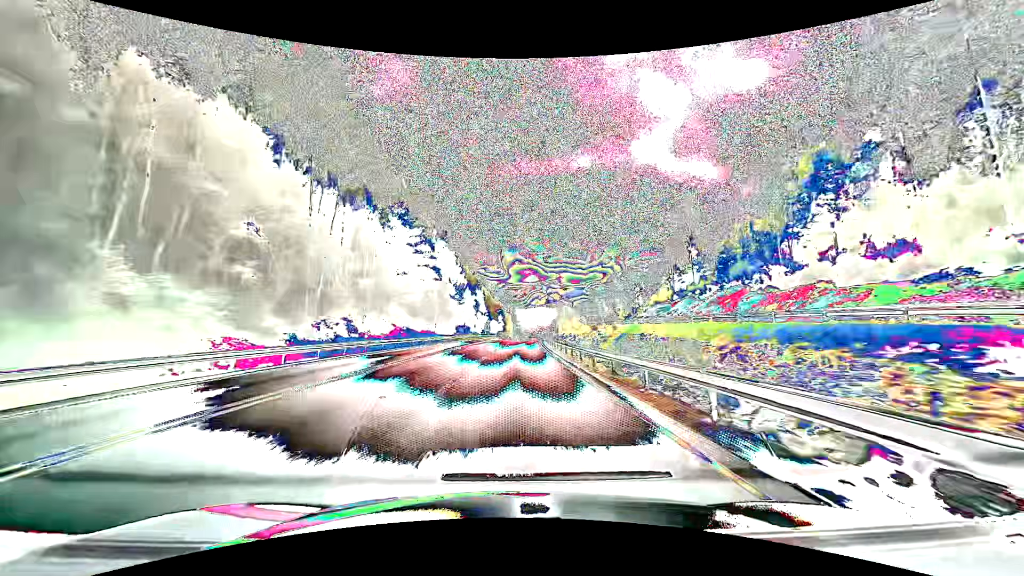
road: primary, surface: asphalt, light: Day
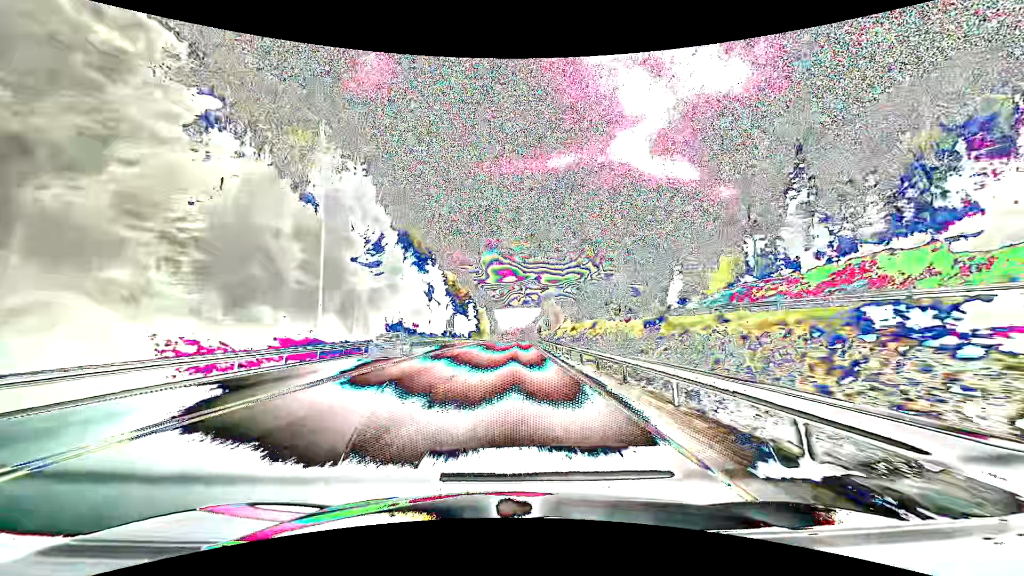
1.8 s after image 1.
(+1.1, +47.2) m; +3°
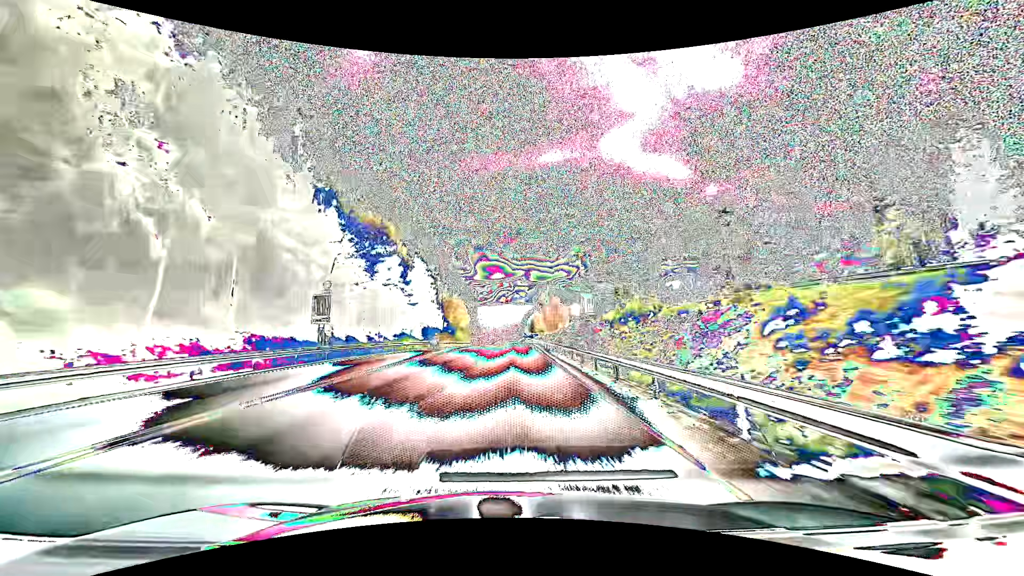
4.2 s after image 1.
(+0.6, +63.2) m; +1°
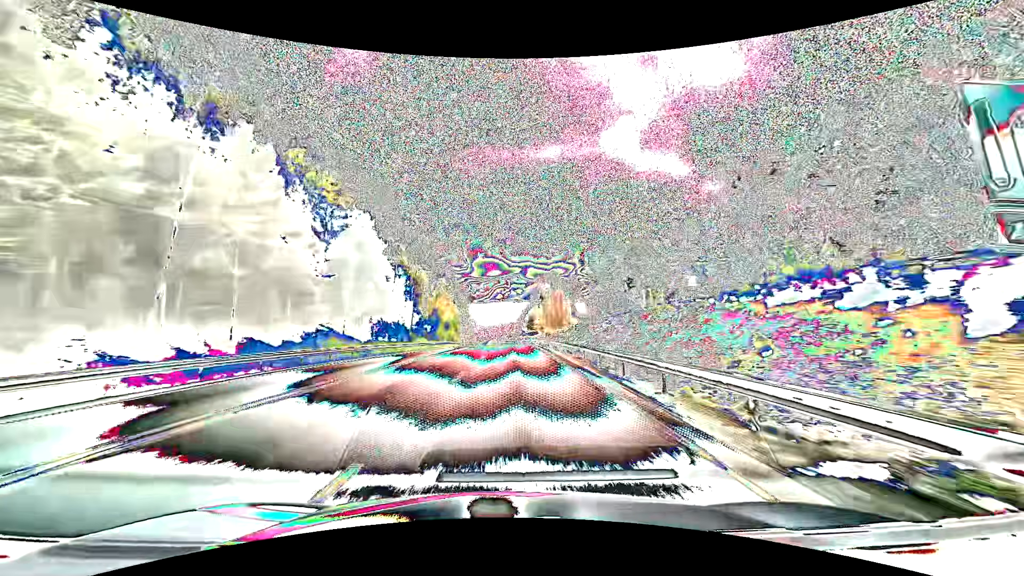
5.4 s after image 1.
(+0.1, +31.7) m; 0°
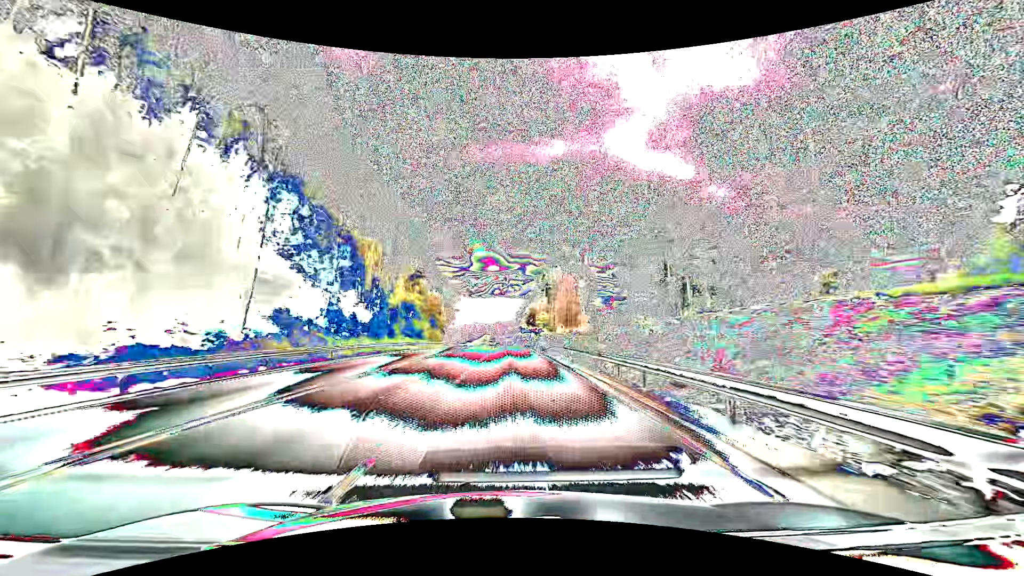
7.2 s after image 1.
(+0.1, +47.7) m; 0°
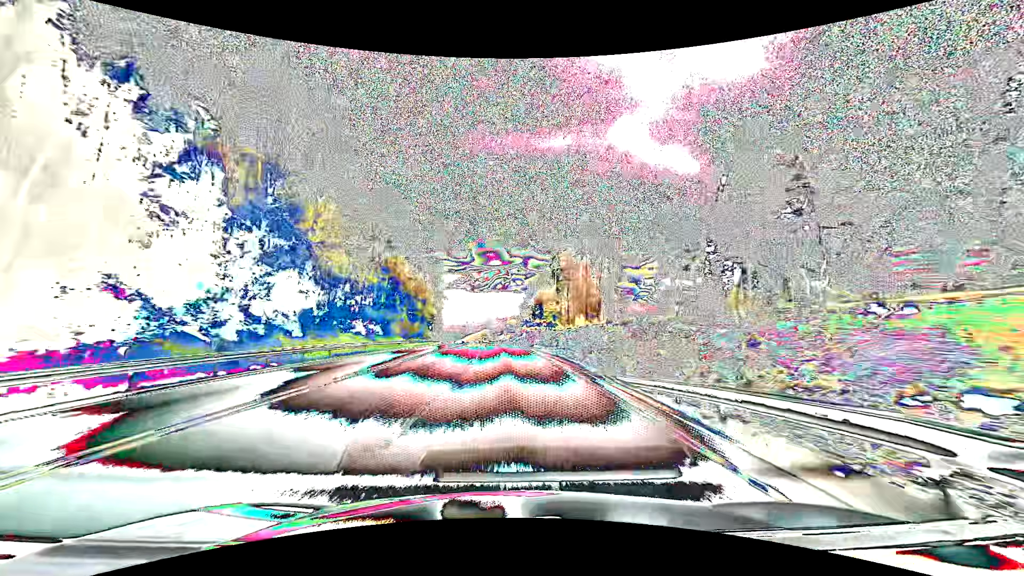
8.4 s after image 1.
(+0.1, +31.8) m; 0°
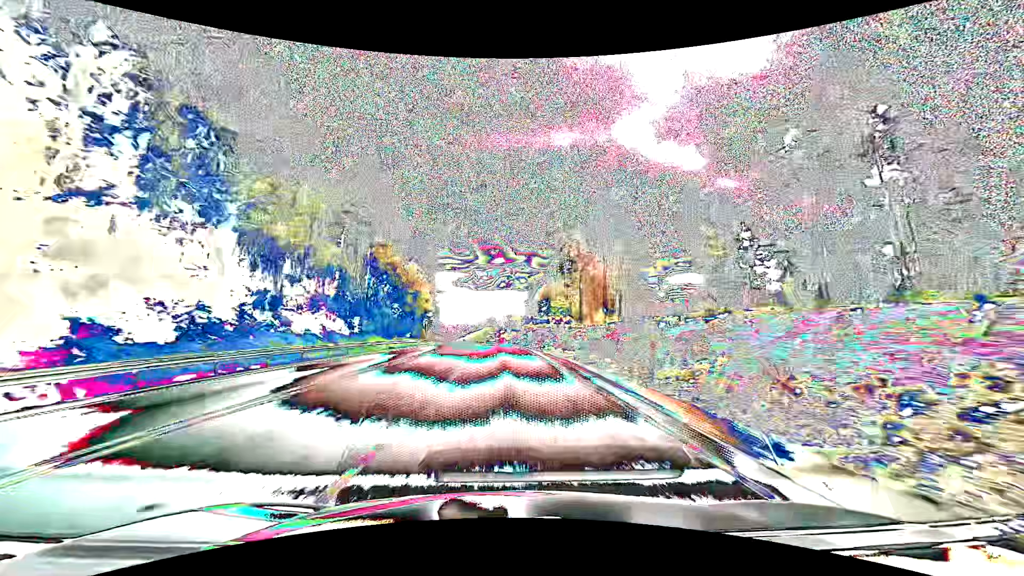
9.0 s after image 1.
(-0.1, +15.9) m; -1°
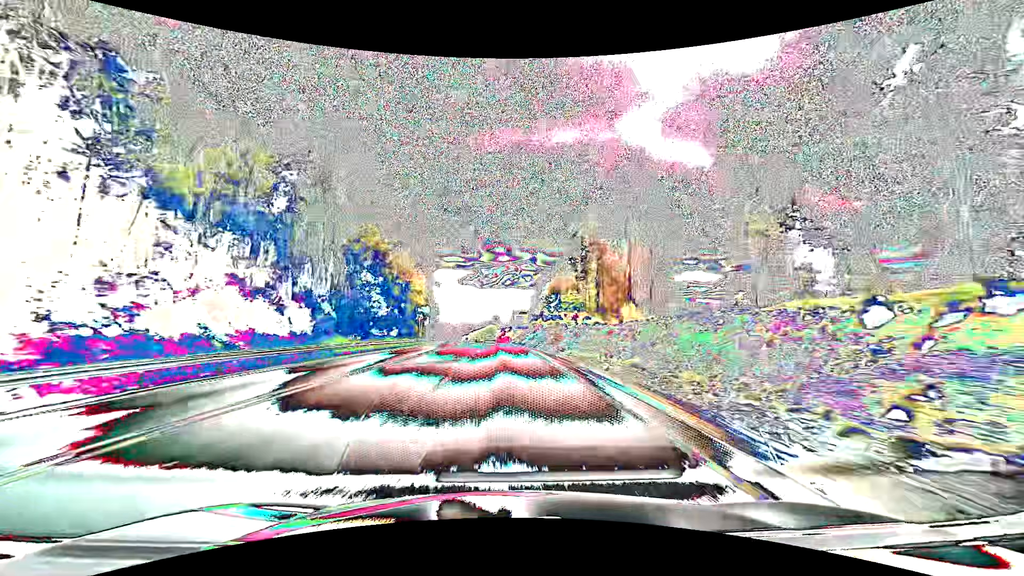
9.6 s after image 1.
(0.0, +15.8) m; 0°
(0, +10) (0, +20) (0, +30) (-1, +40) (-1, +50) (-1, +60) (-2, +70) (-3, +80) (-3, +90) (-4, +100) m
